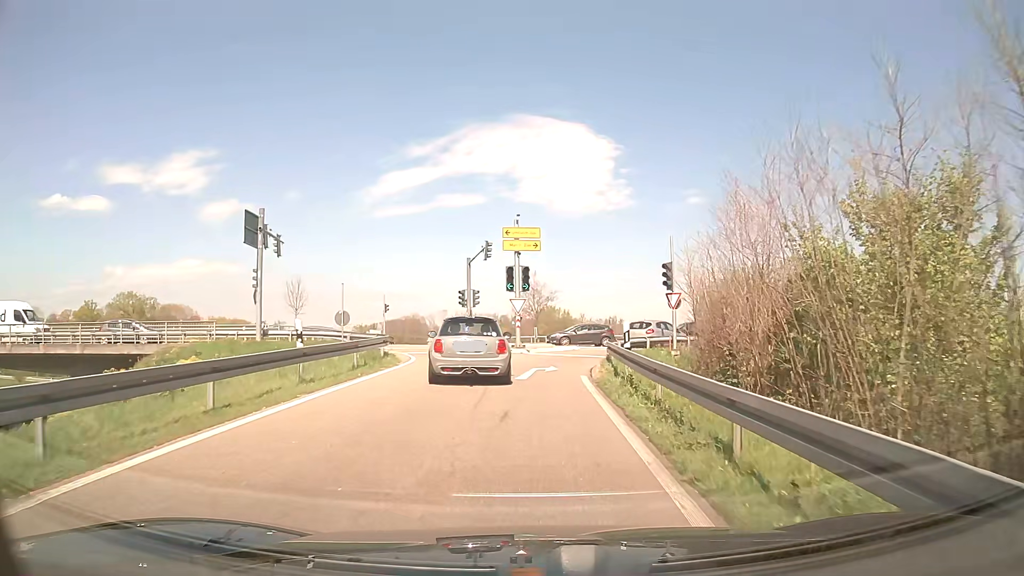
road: trunk_link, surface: asphalt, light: Day
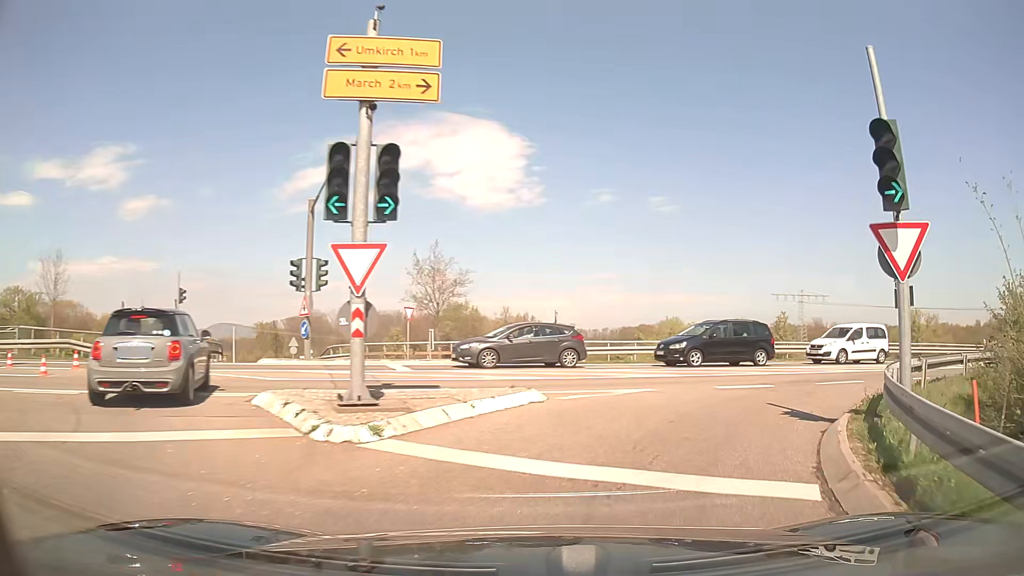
(+0.4, +21.2) m; +8°
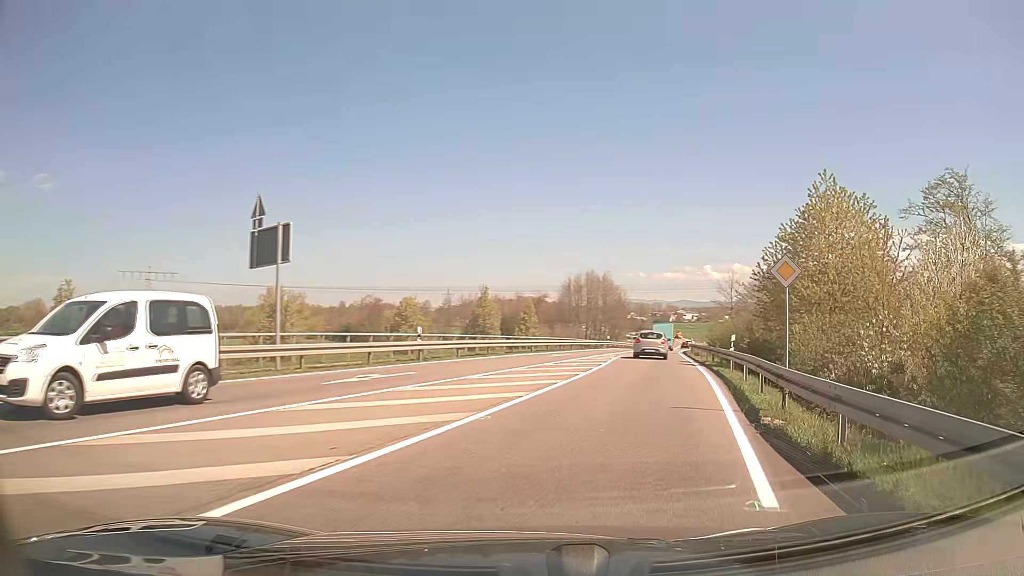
(+9.3, +17.6) m; +56°
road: secondary
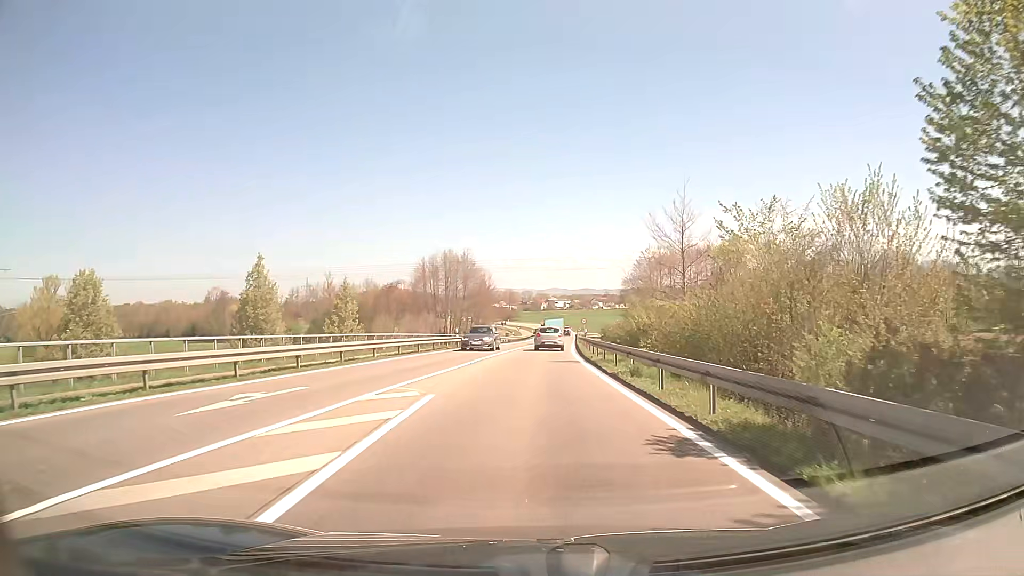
(+3.9, +25.1) m; +10°
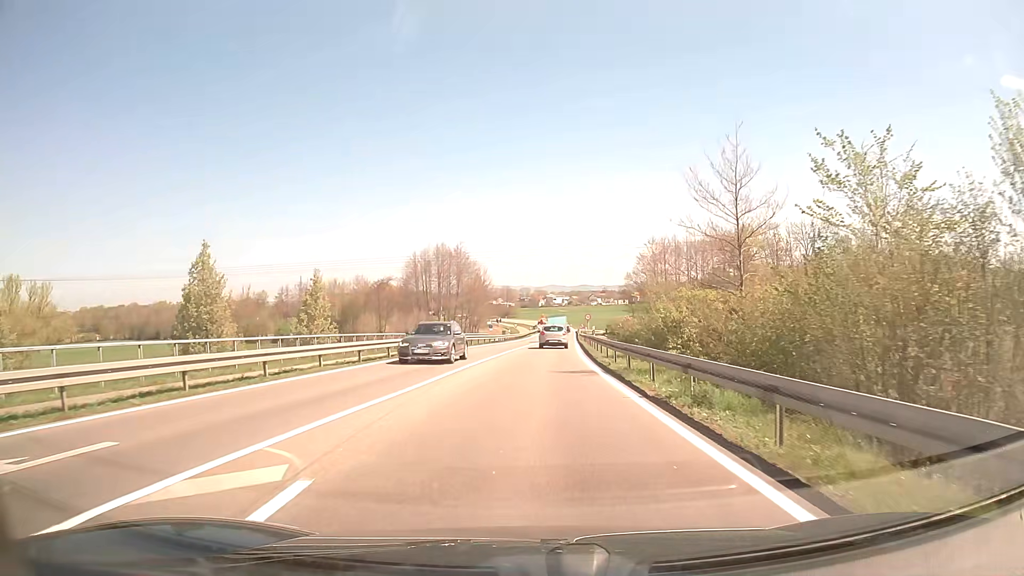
(0.0, +7.3) m; 0°
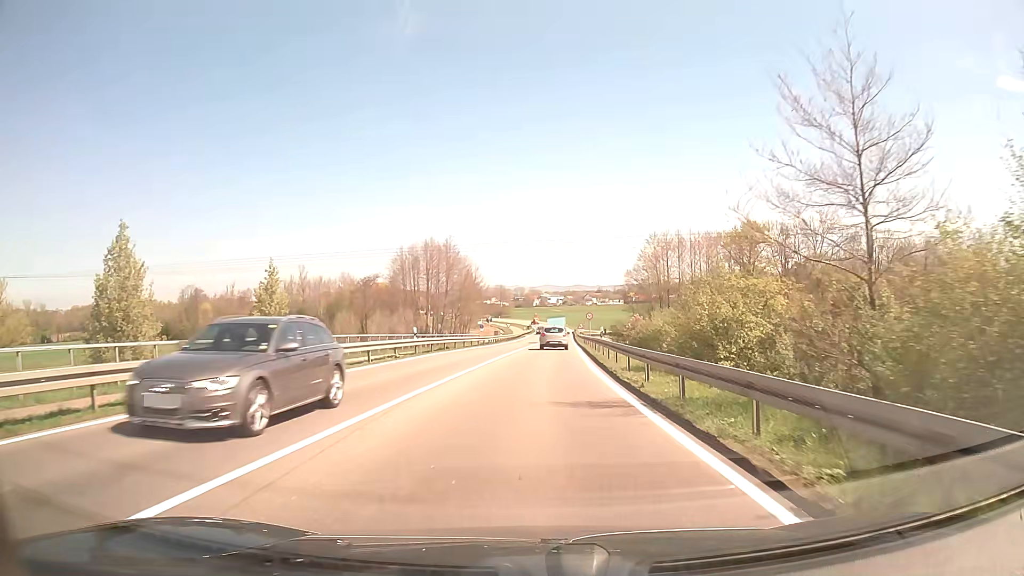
(0.0, +7.7) m; 0°
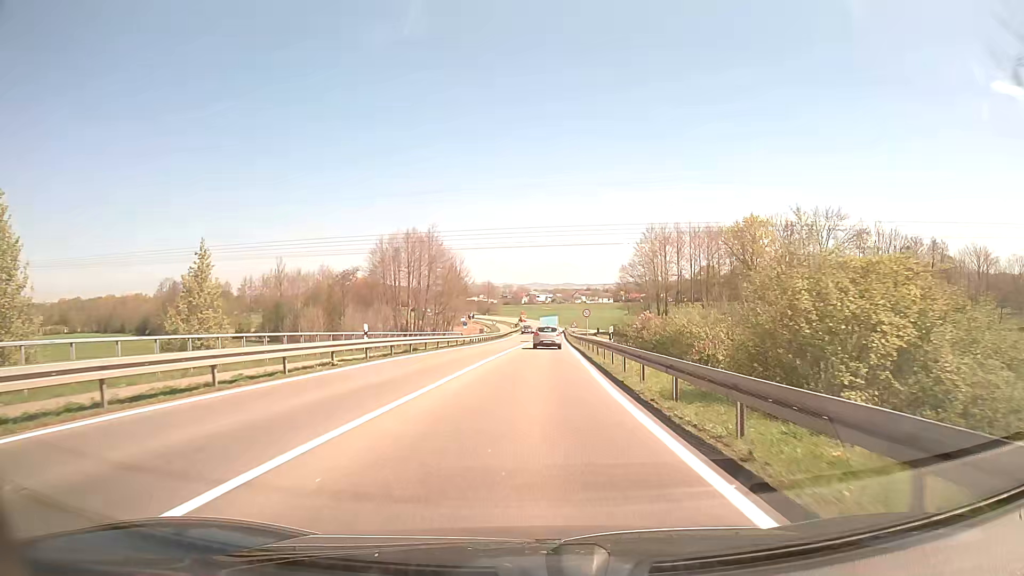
(+0.1, +8.0) m; +1°
